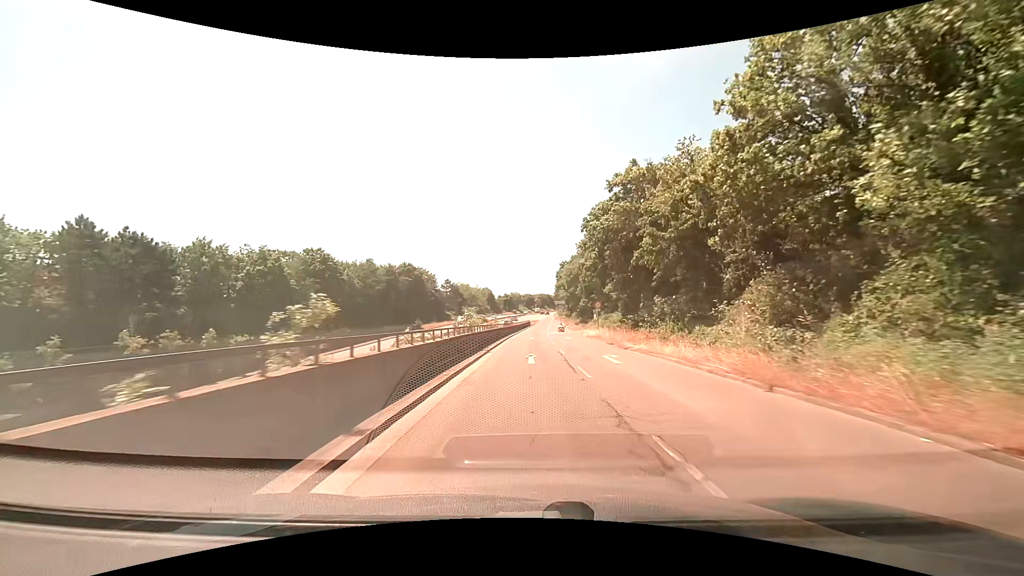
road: trunk_link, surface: asphalt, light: Day
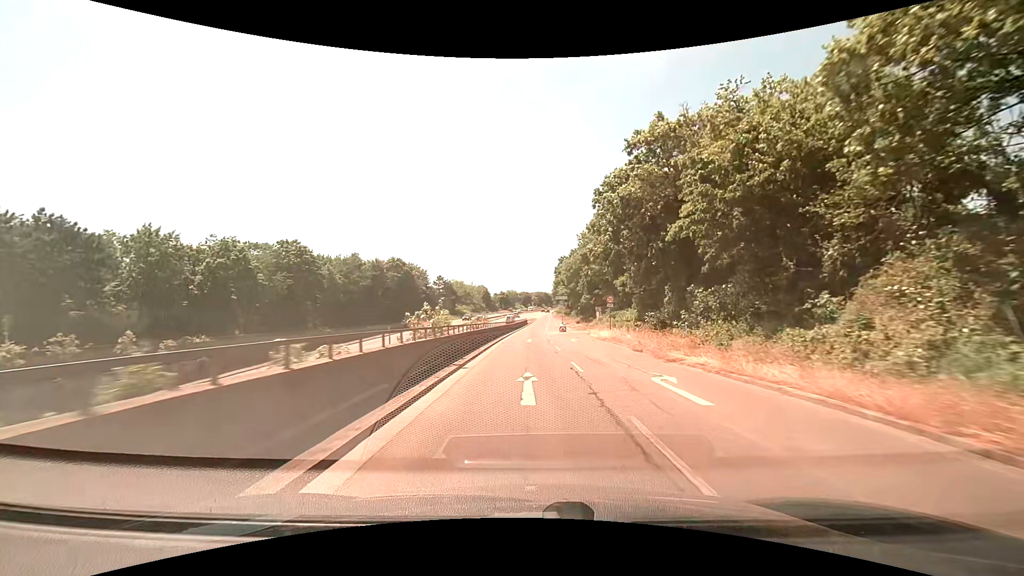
(-0.1, +8.1) m; 0°
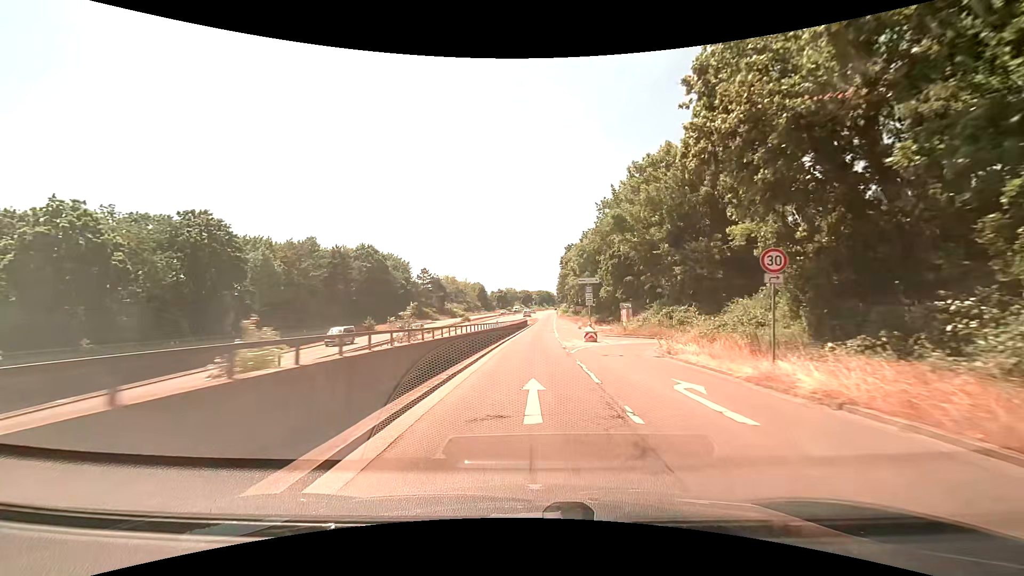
(0.0, +23.4) m; 0°
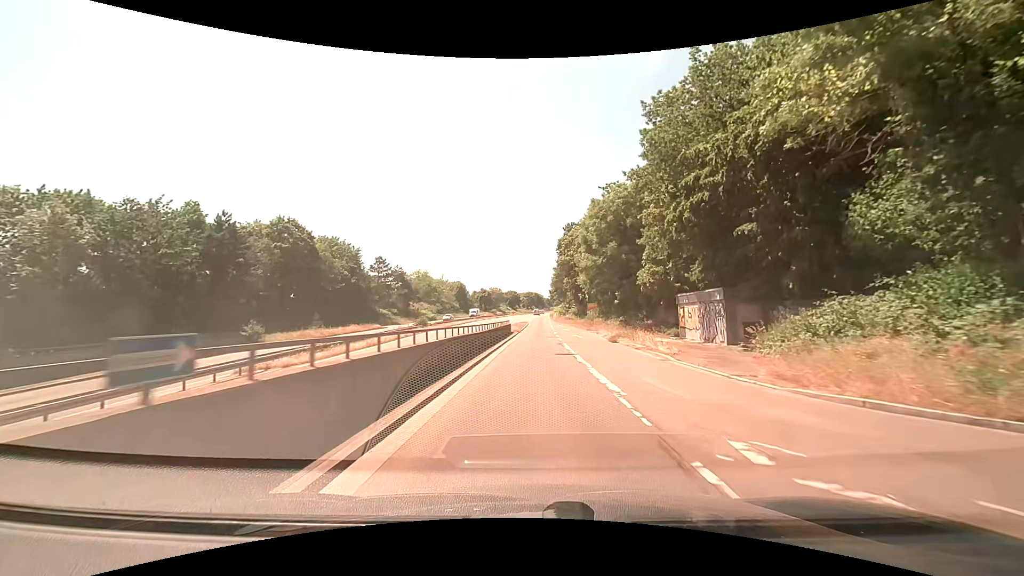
(+0.1, +29.7) m; +1°
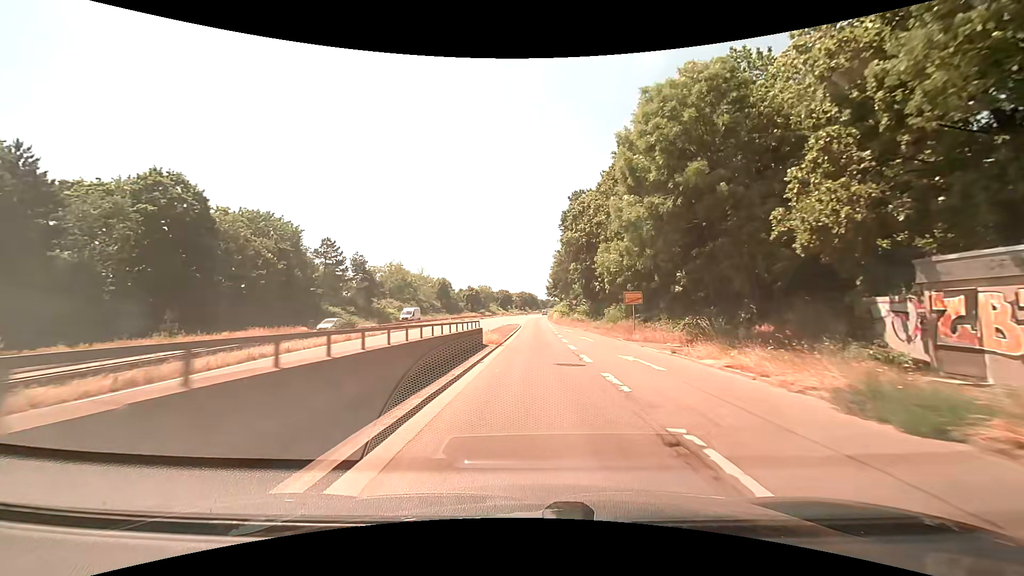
(+0.1, +23.4) m; 0°
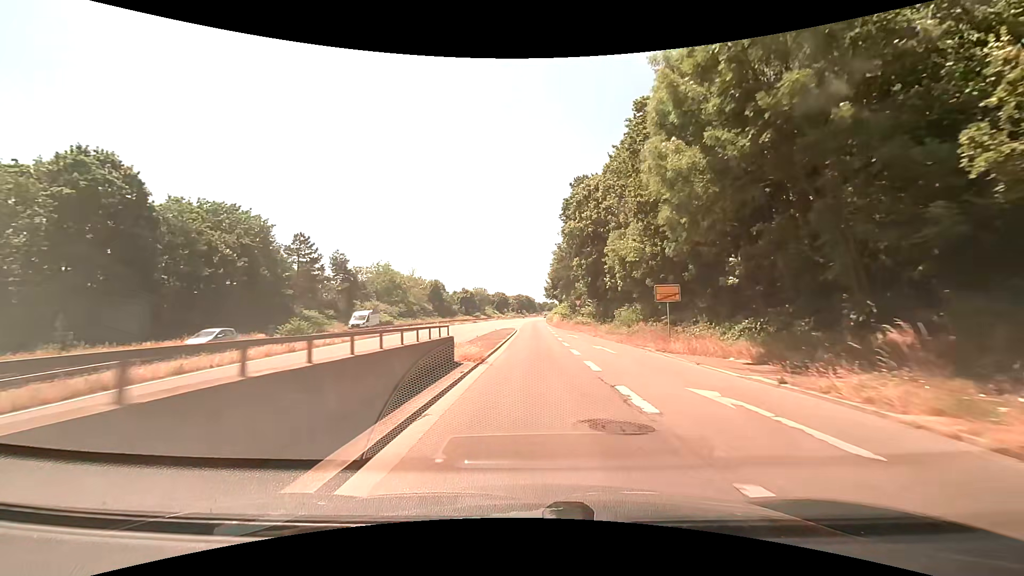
(+0.1, +8.0) m; +1°
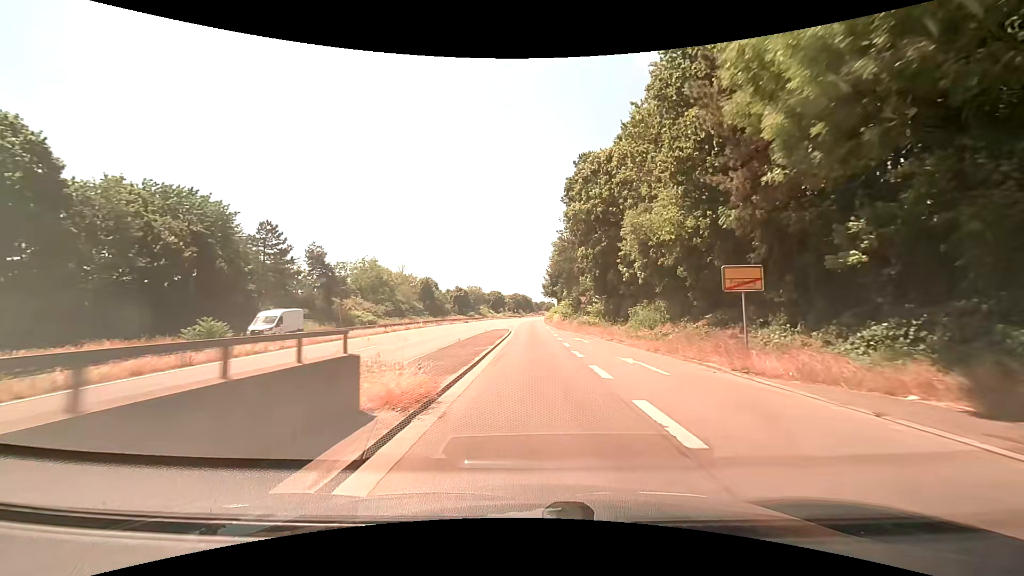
(-0.1, +8.0) m; 0°
